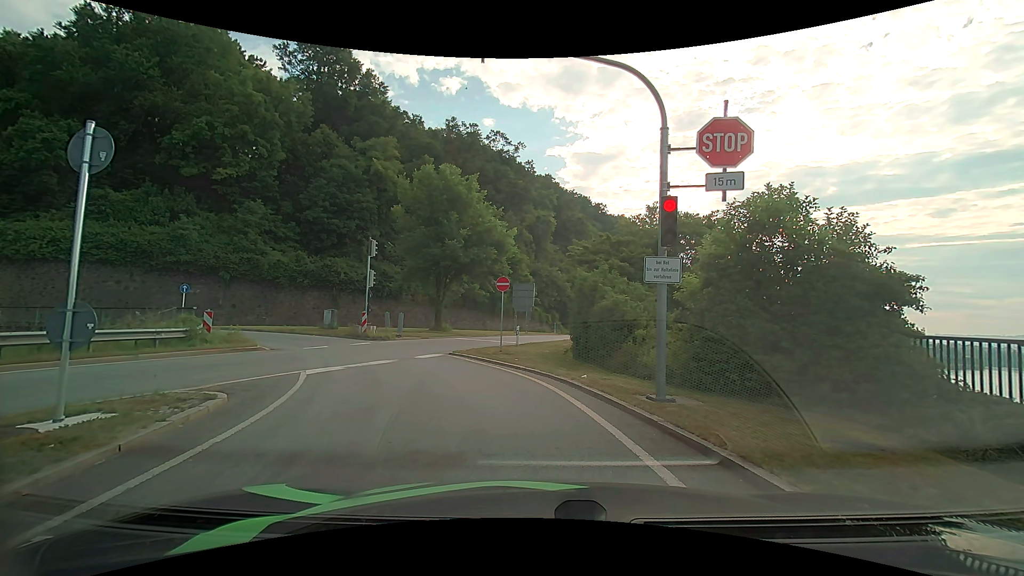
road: primary_link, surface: asphalt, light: Day
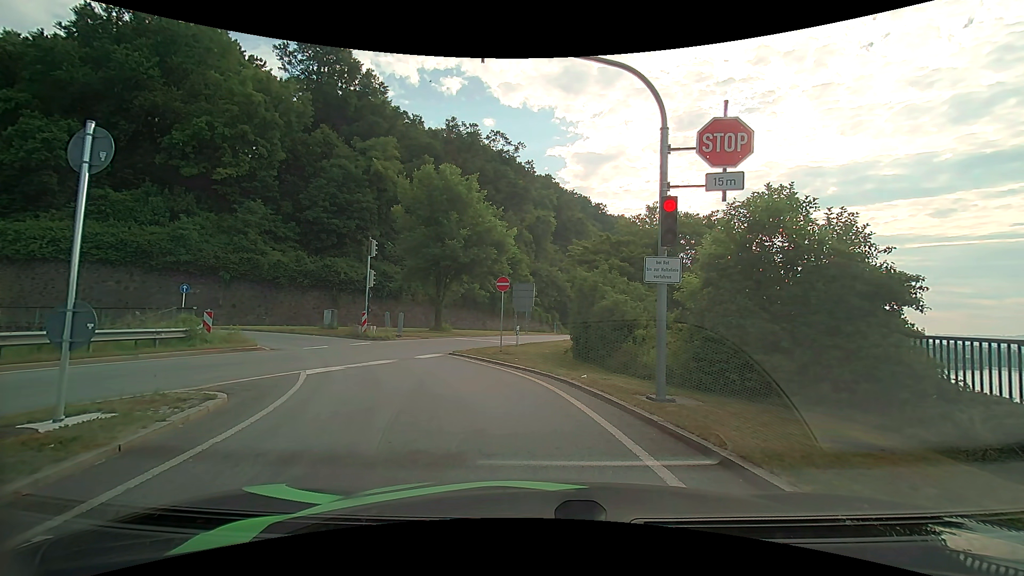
(0.0, 0.0) m; 0°
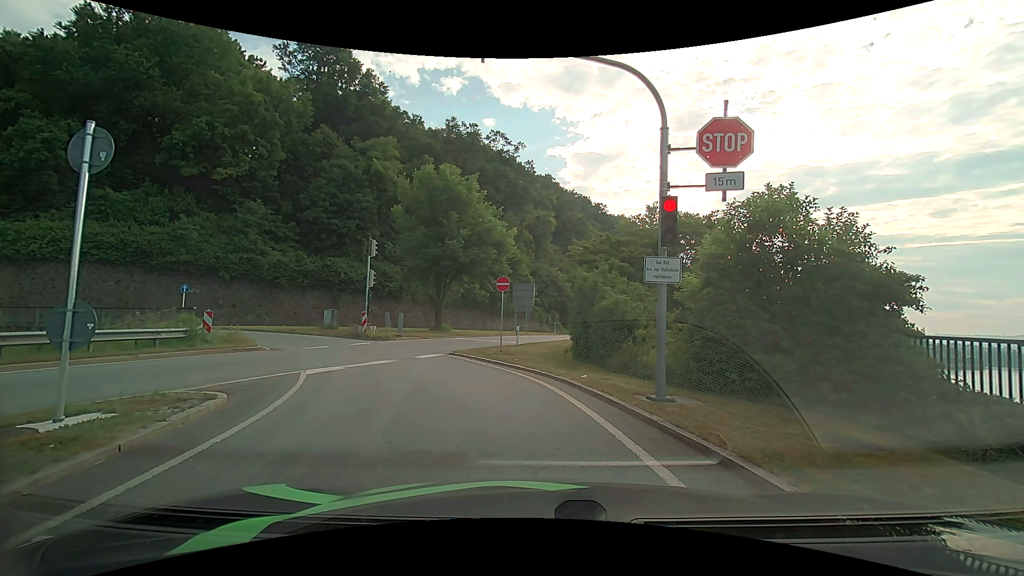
(0.0, 0.0) m; 0°
(-1, +10) (-6, +19) (-13, +26) (-22, +29) (-32, +31) (-42, +29) (-51, +25) (-61, +22) (-70, +19) (-80, +17) m
